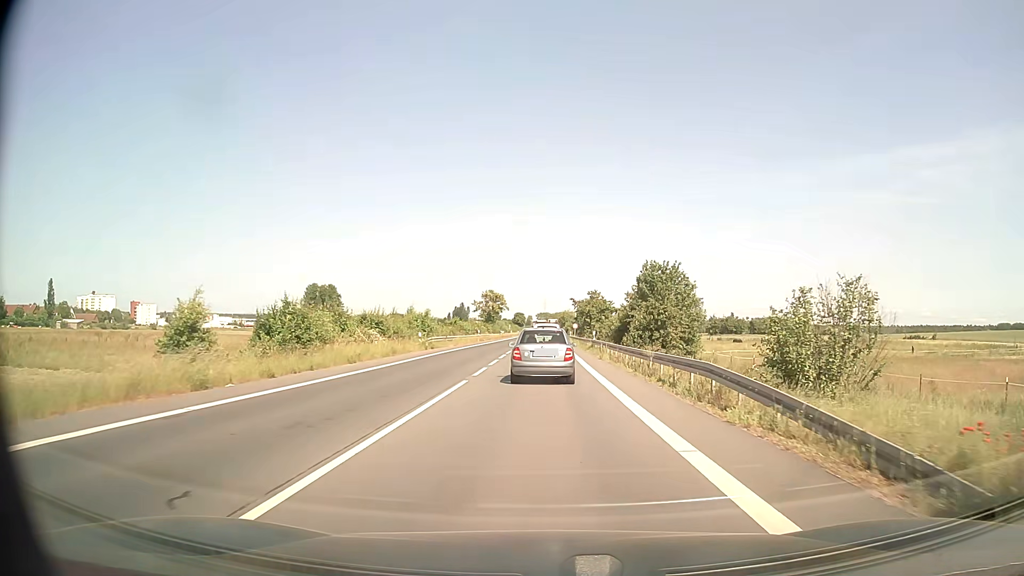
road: secondary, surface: asphalt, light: Day
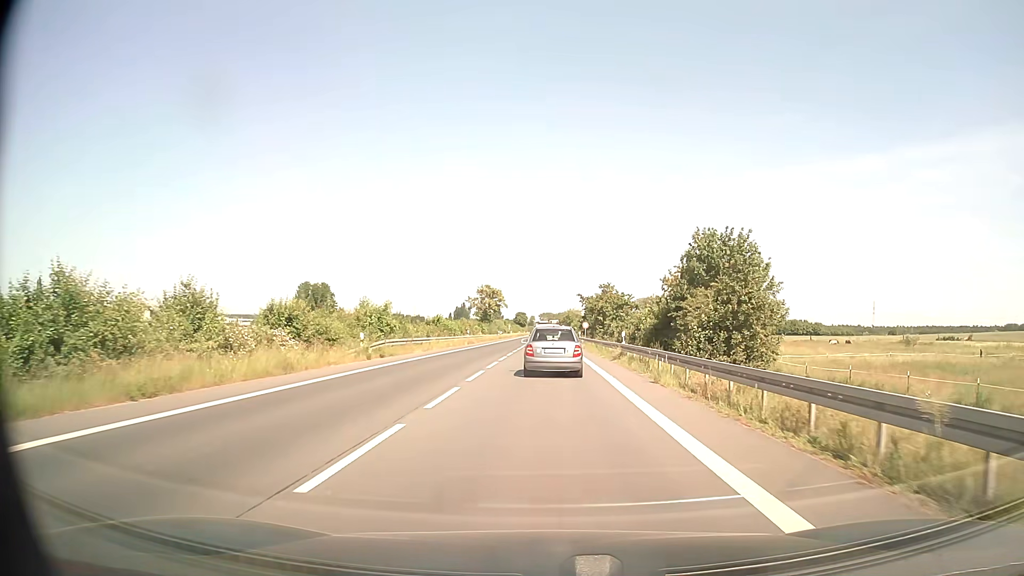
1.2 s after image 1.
(0.0, +15.3) m; 0°
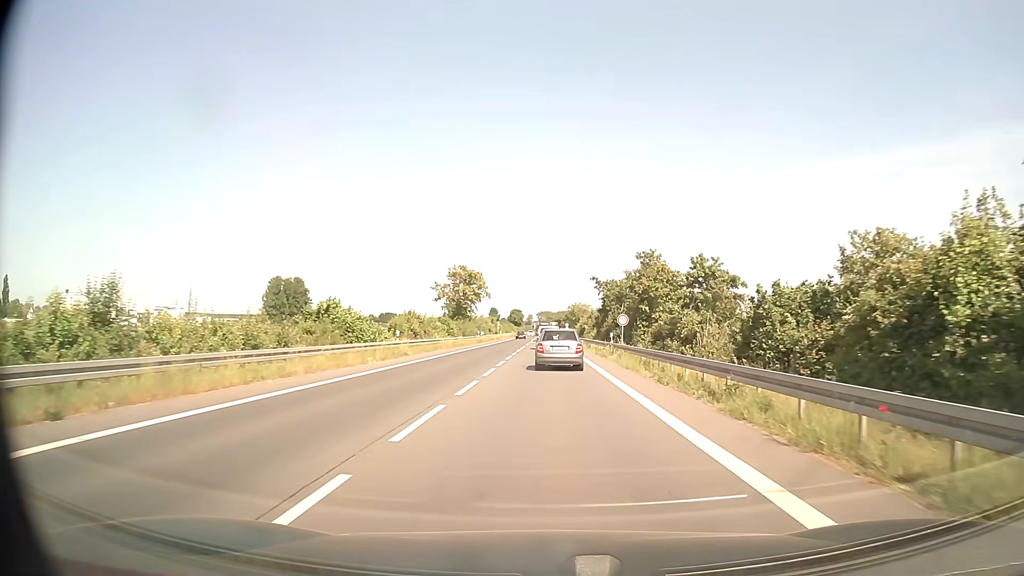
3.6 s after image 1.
(0.0, +33.8) m; 0°
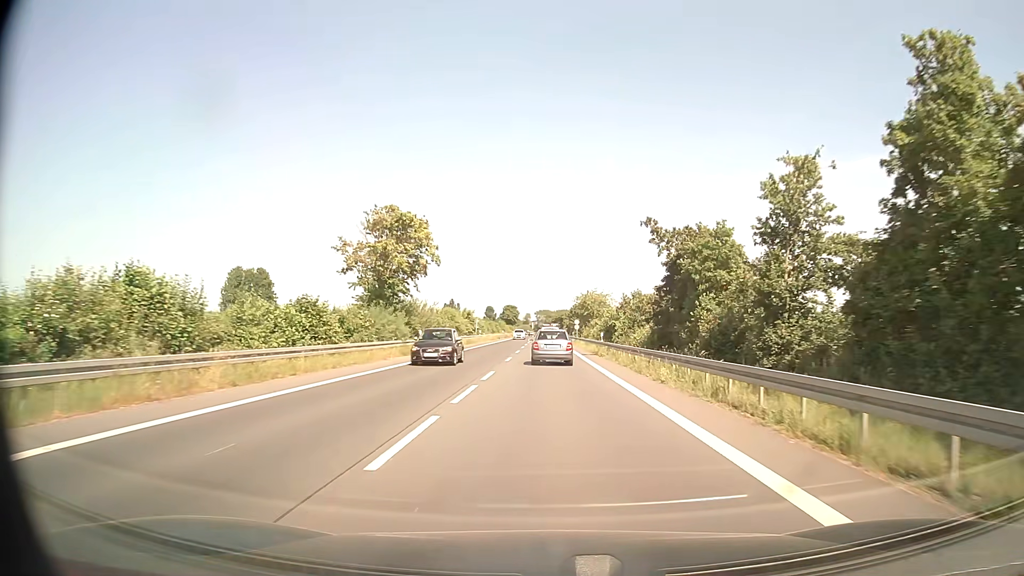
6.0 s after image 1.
(0.0, +38.3) m; 0°
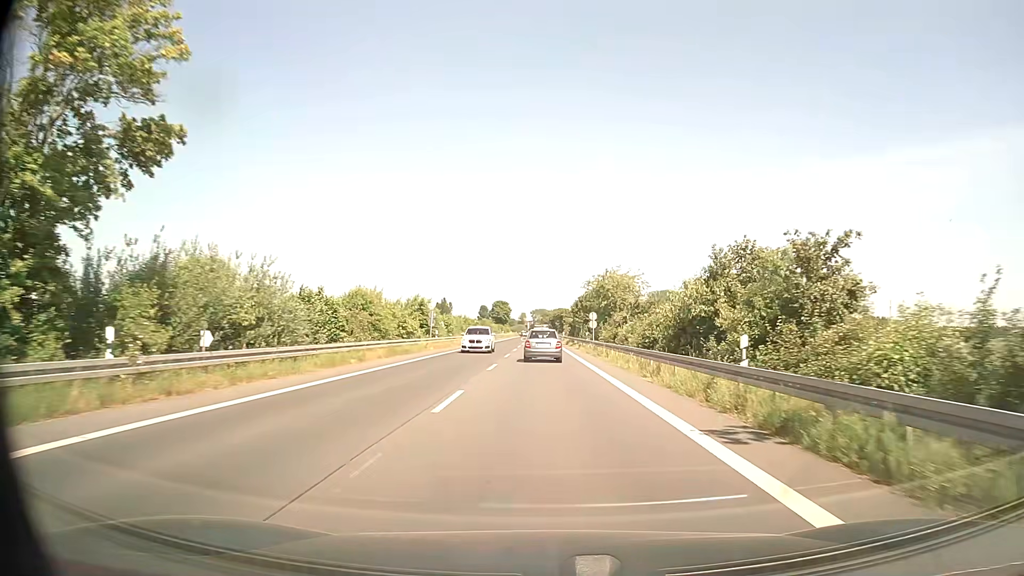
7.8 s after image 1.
(+0.1, +31.7) m; 0°
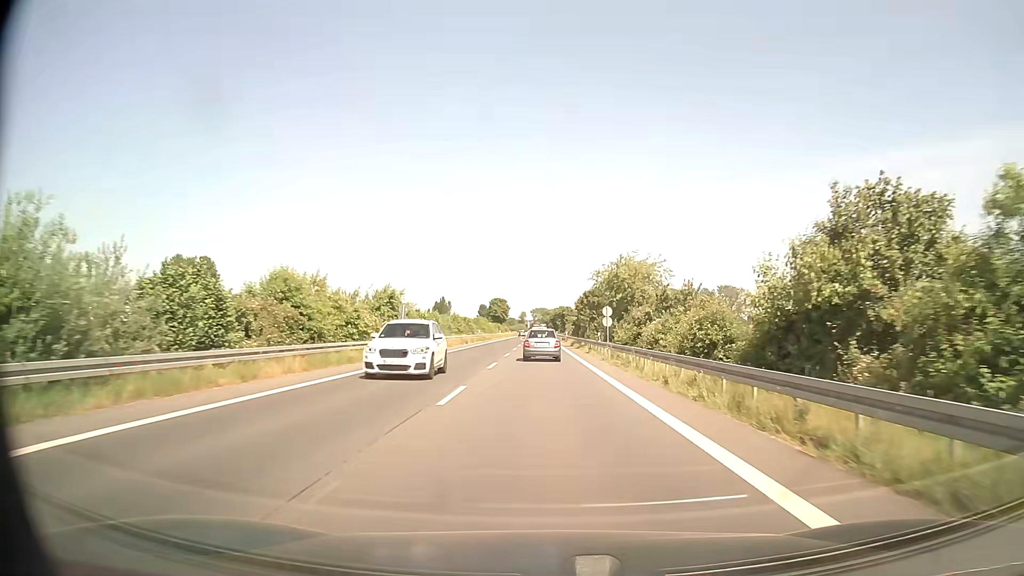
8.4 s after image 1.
(0.0, +11.1) m; 0°
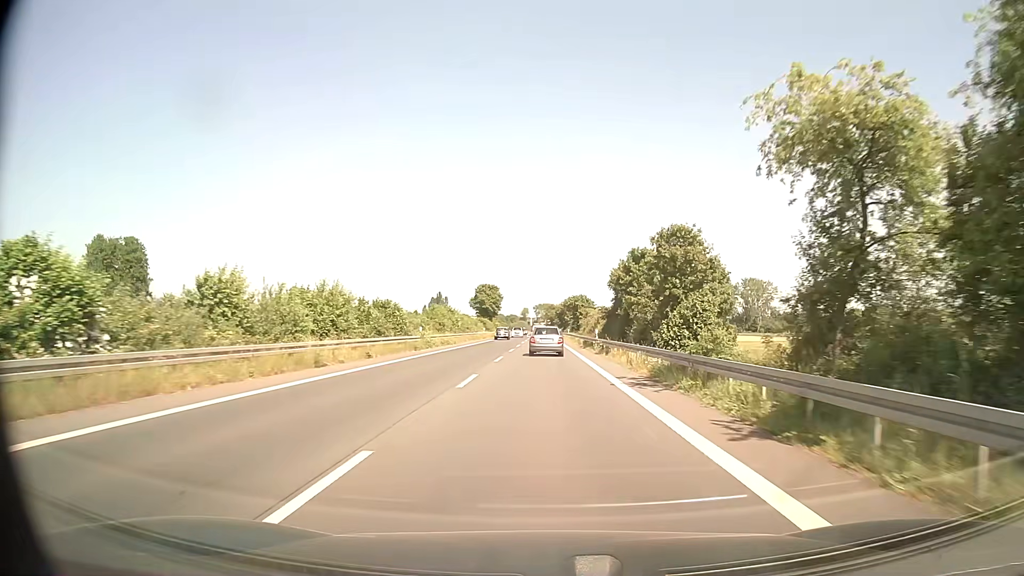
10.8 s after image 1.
(0.0, +44.7) m; 0°
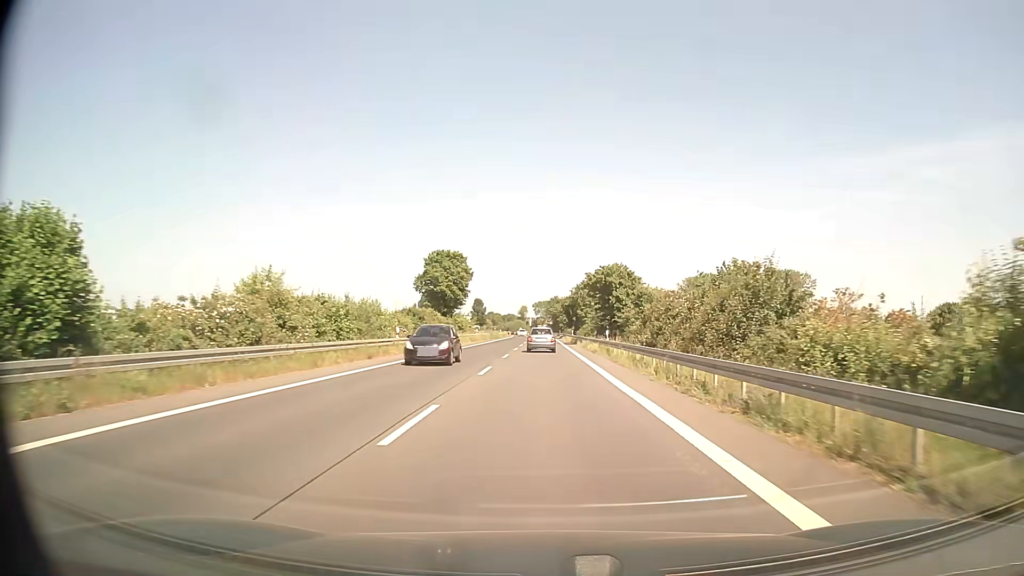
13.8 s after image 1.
(0.0, +55.1) m; 0°
(0, +10) (0, +20) (0, +30) (0, +40) (0, +50) (0, +60) (0, +70) (0, +80) (0, +90) (0, +100) m
